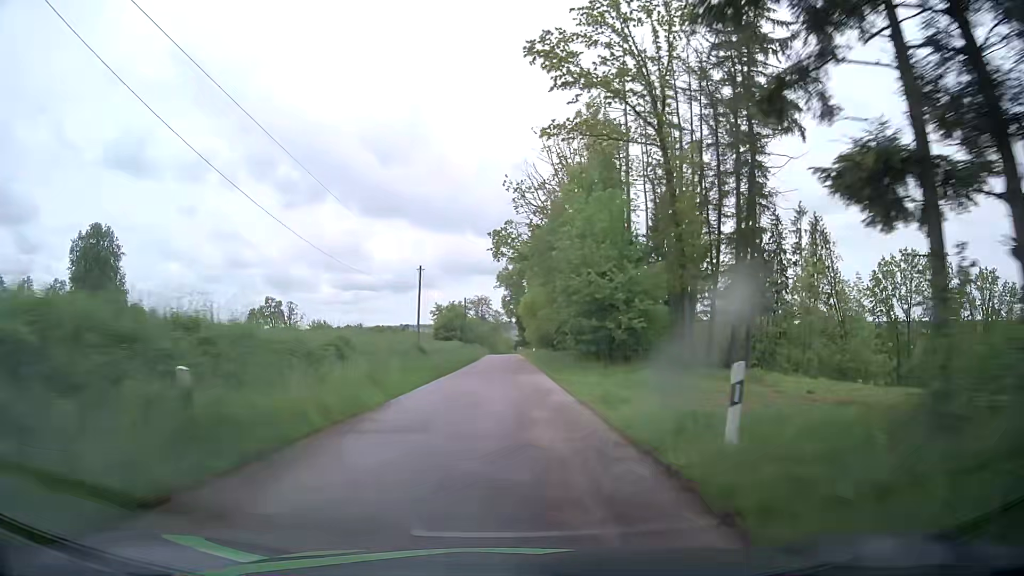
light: Day
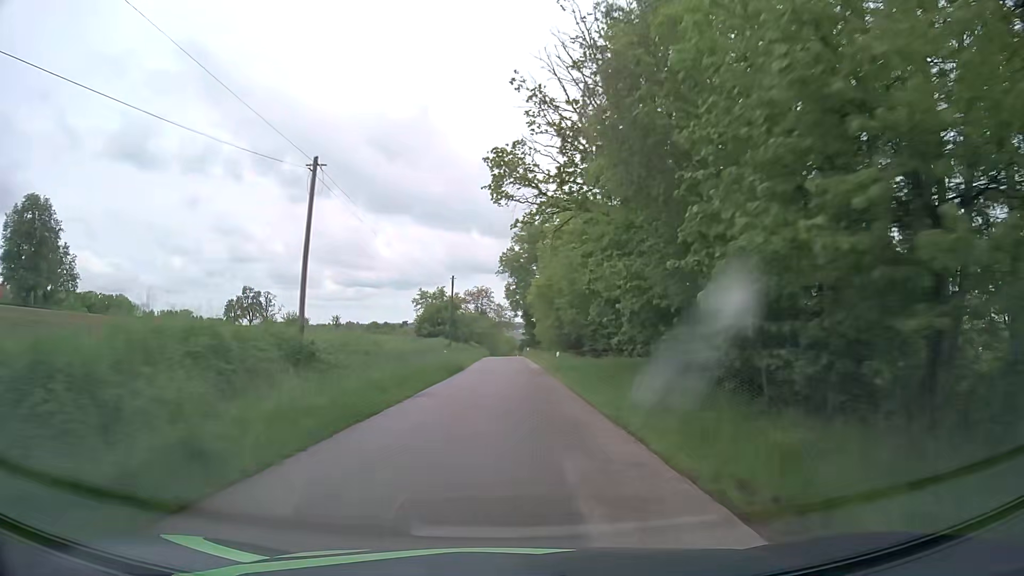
(+0.5, +23.4) m; +1°
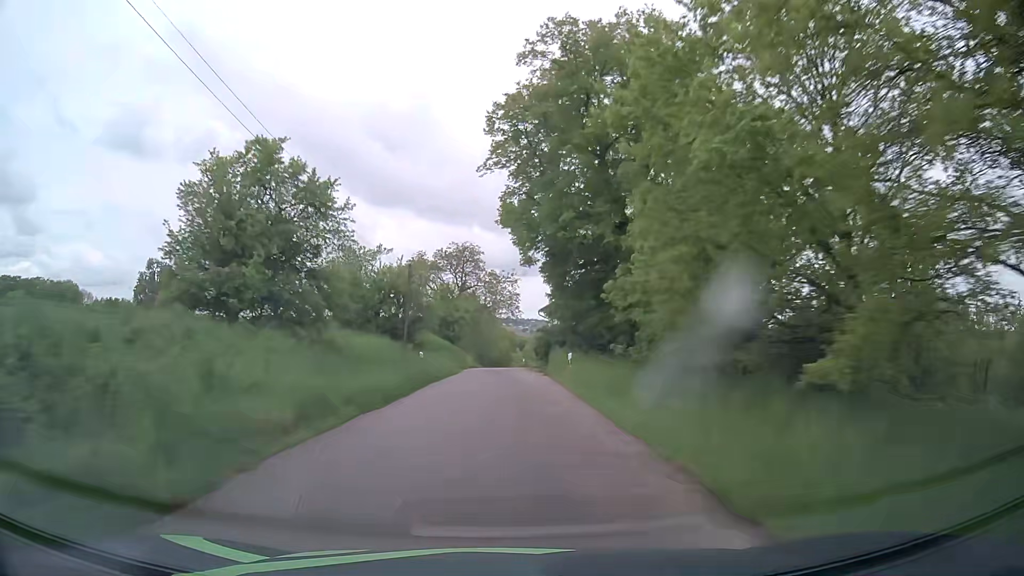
(+0.5, +58.2) m; 0°
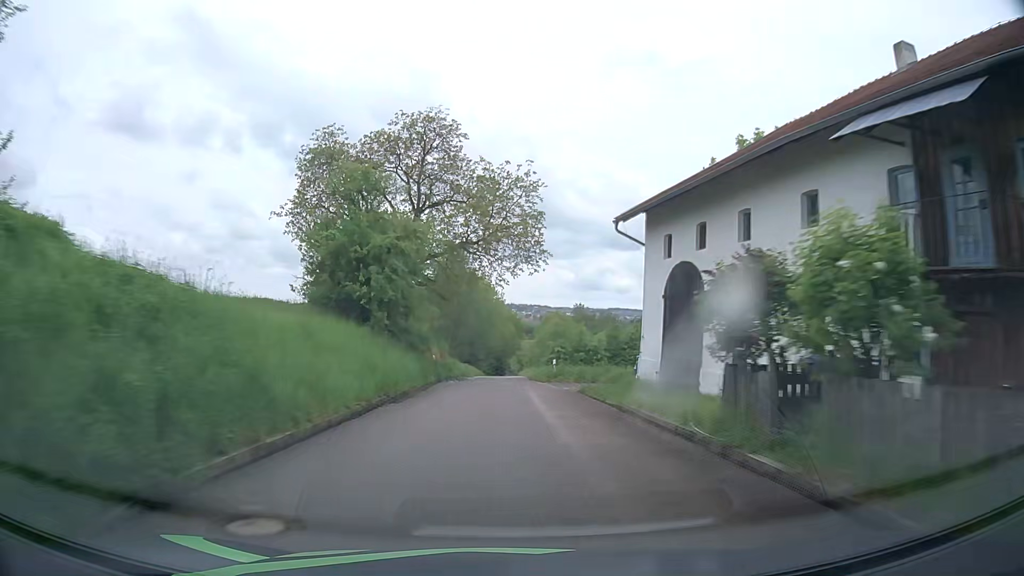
(-0.1, +44.7) m; 0°
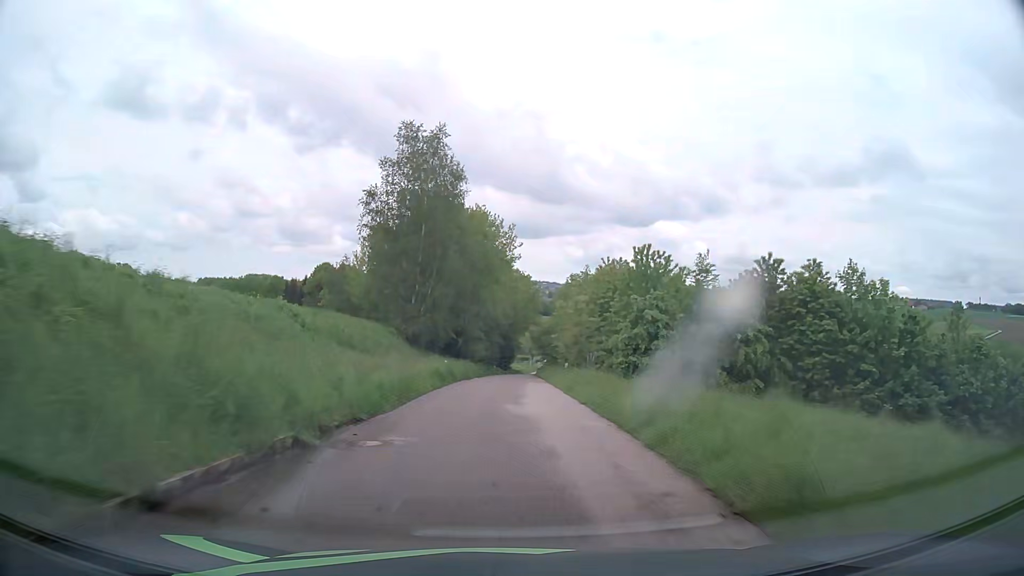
(+0.2, +42.7) m; 0°
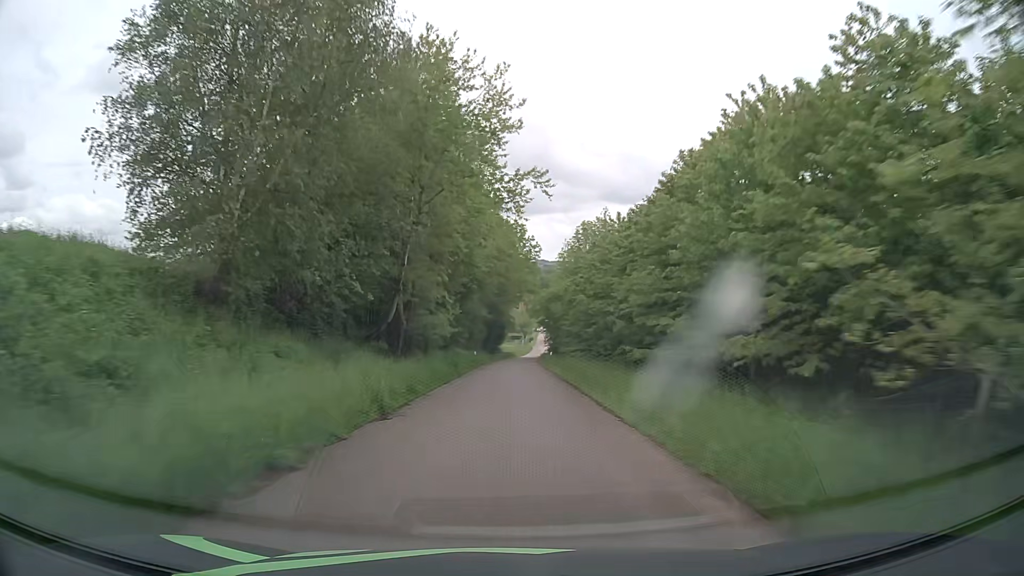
(0.0, +31.8) m; +1°
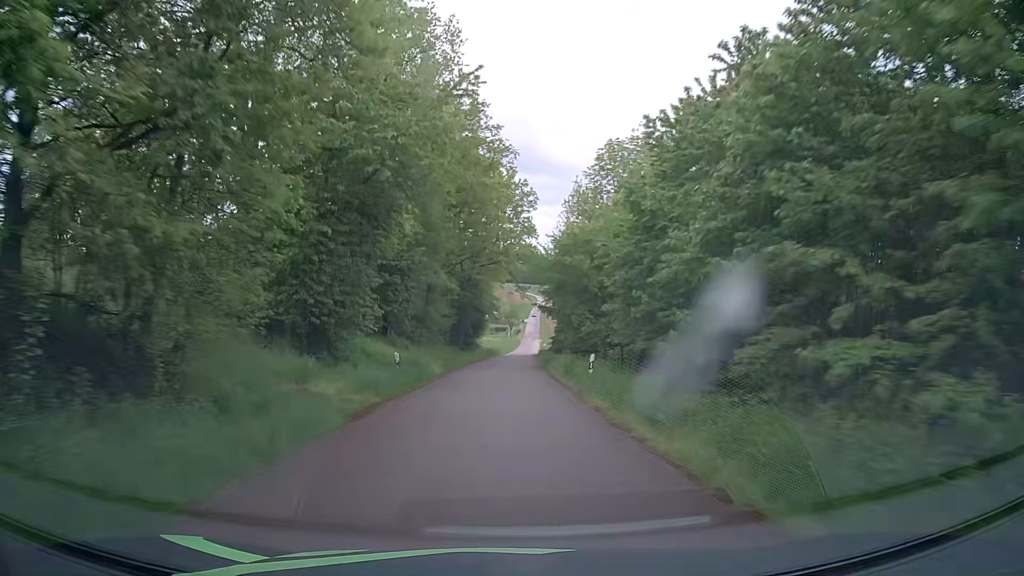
(+0.5, +32.3) m; +1°
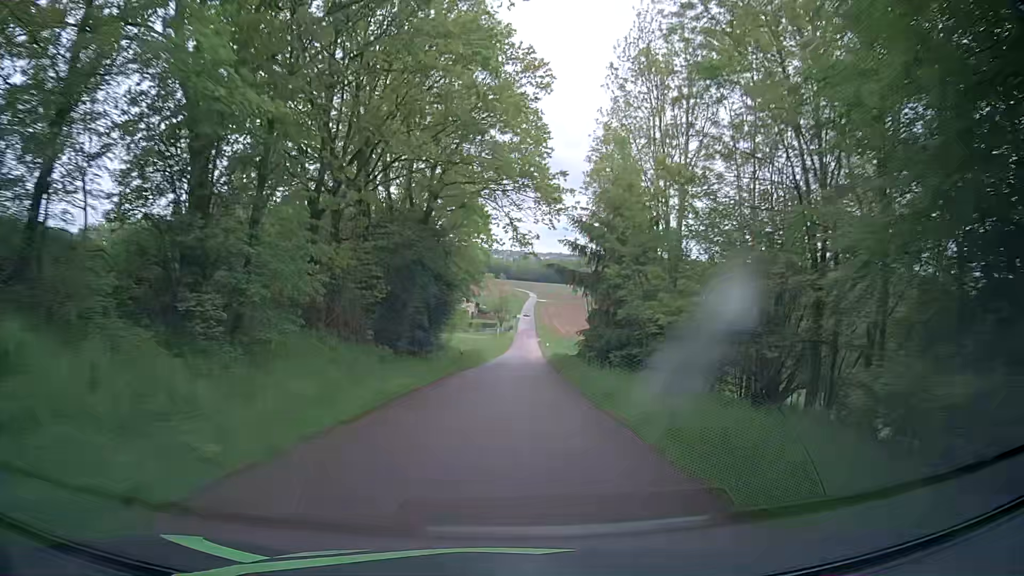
(+0.5, +33.2) m; +2°
(0, +10) (0, +20) (0, +30) (+1, +40) (+1, +50) (+2, +60) (+2, +70) (+3, +80) (+3, +90) (+4, +100) m
